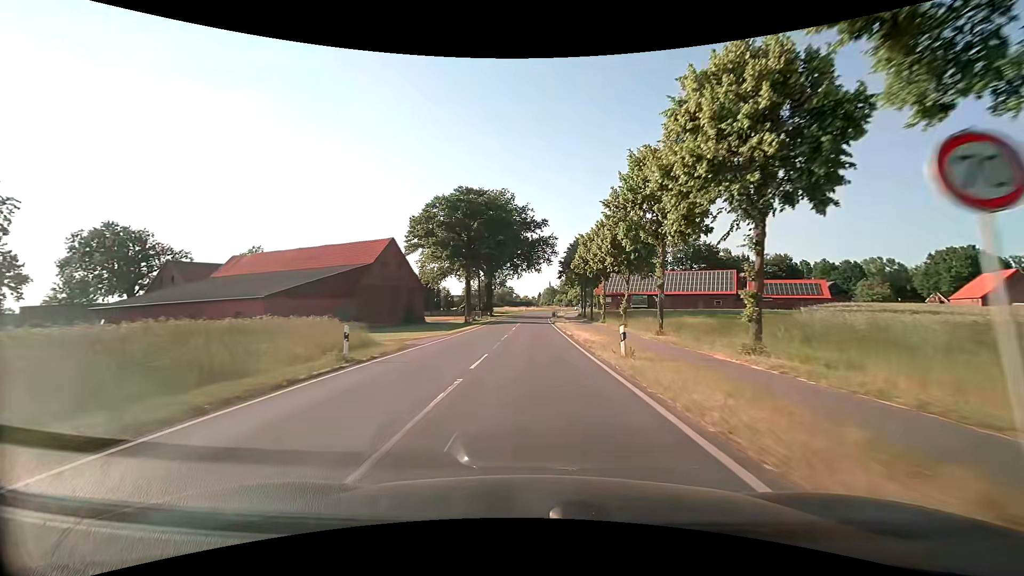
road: secondary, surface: asphalt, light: Day
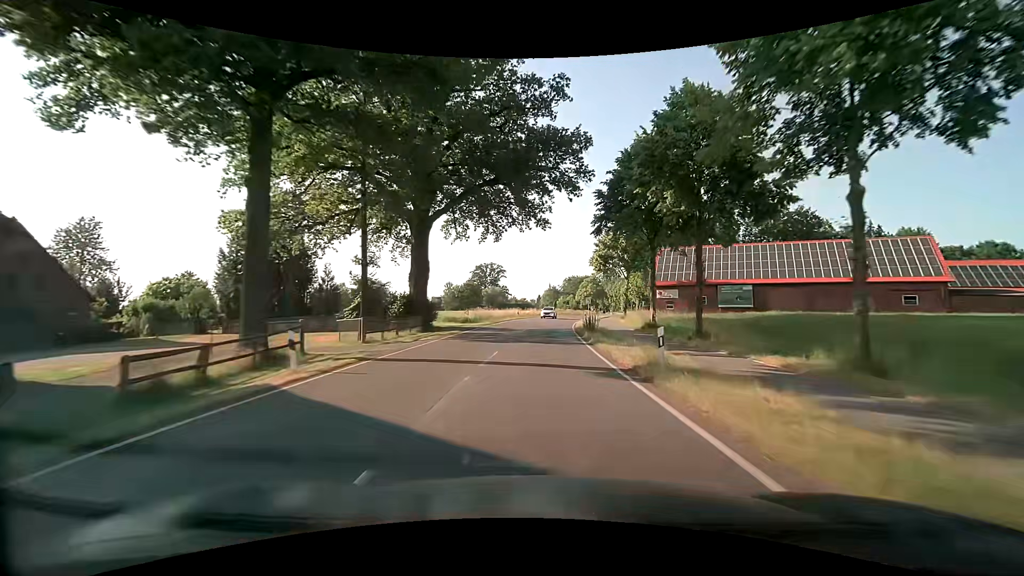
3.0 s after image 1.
(-0.3, +53.5) m; 0°
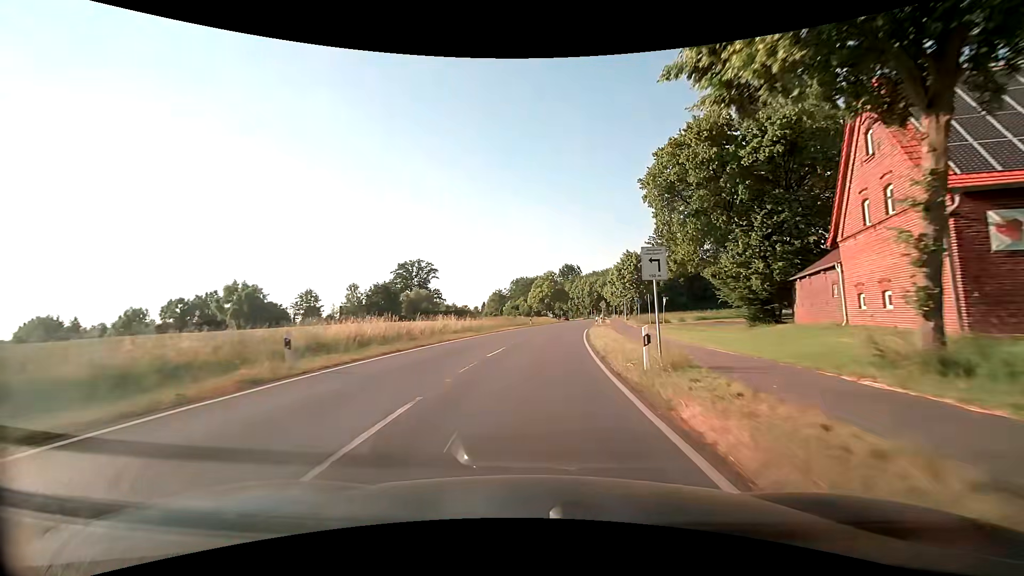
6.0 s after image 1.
(+2.4, +51.8) m; +6°
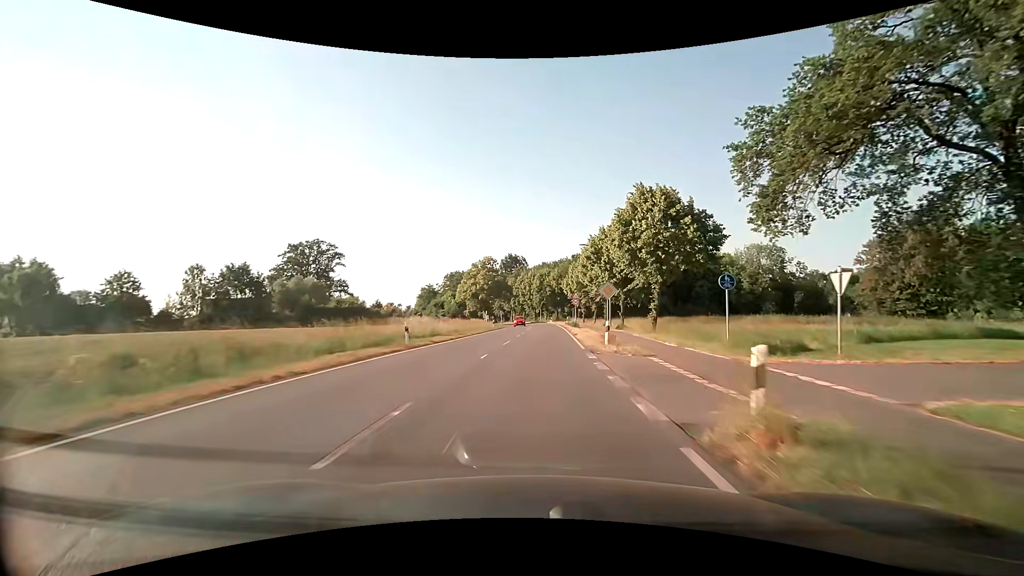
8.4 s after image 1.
(+2.3, +40.2) m; +7°
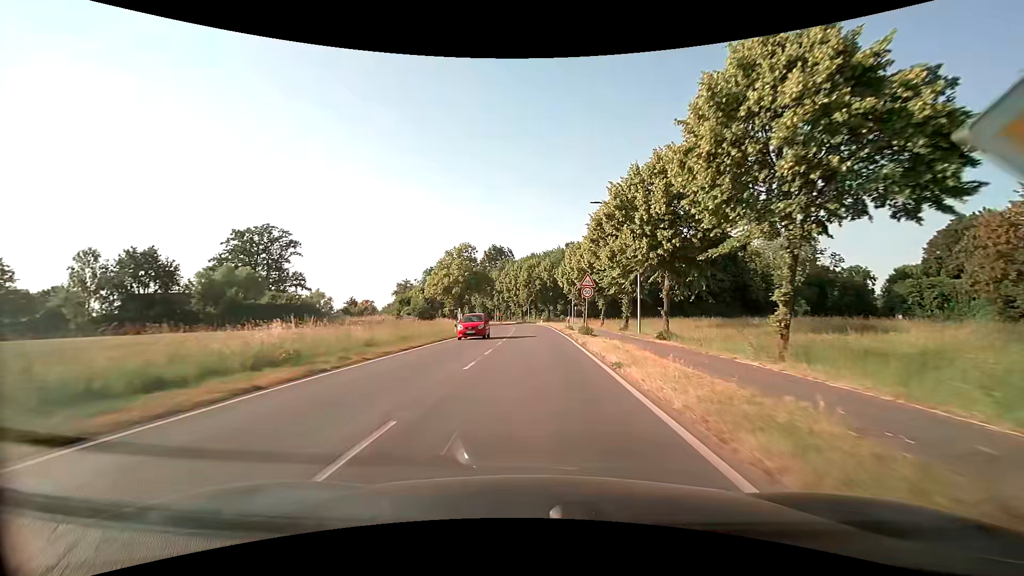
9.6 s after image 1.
(+0.2, +19.6) m; +1°
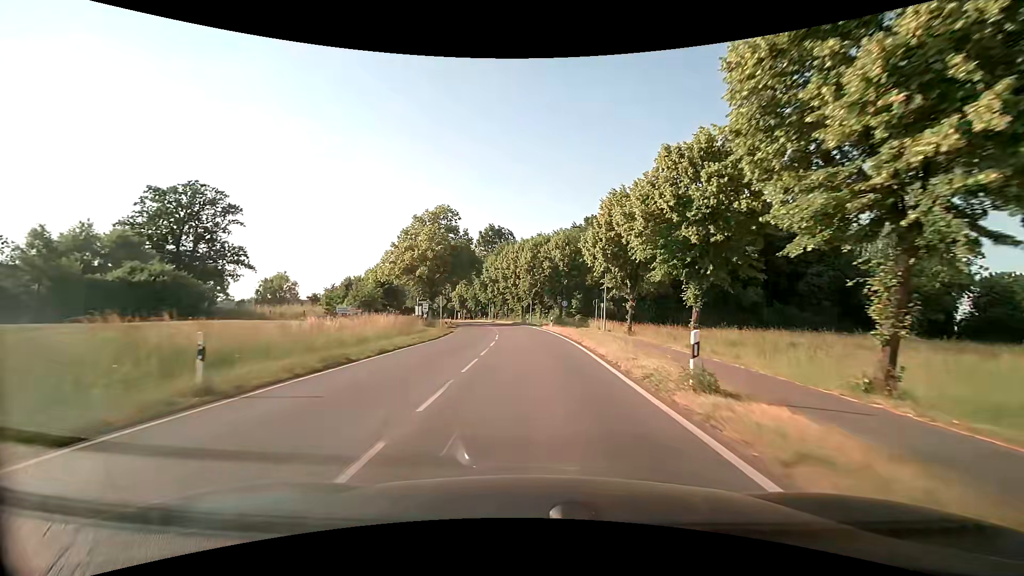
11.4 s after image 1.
(-0.1, +28.5) m; 0°
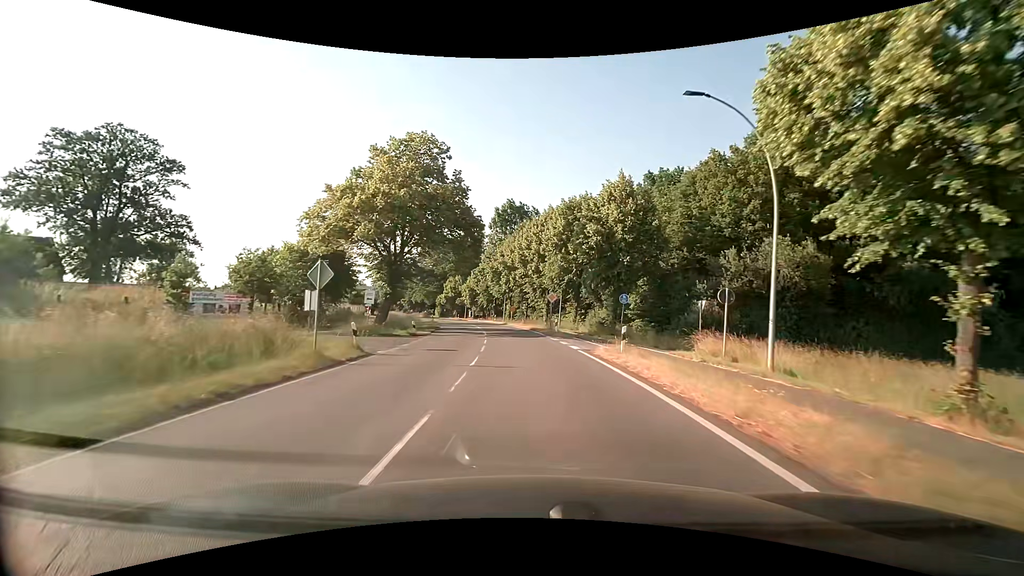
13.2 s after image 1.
(-0.7, +25.6) m; -3°
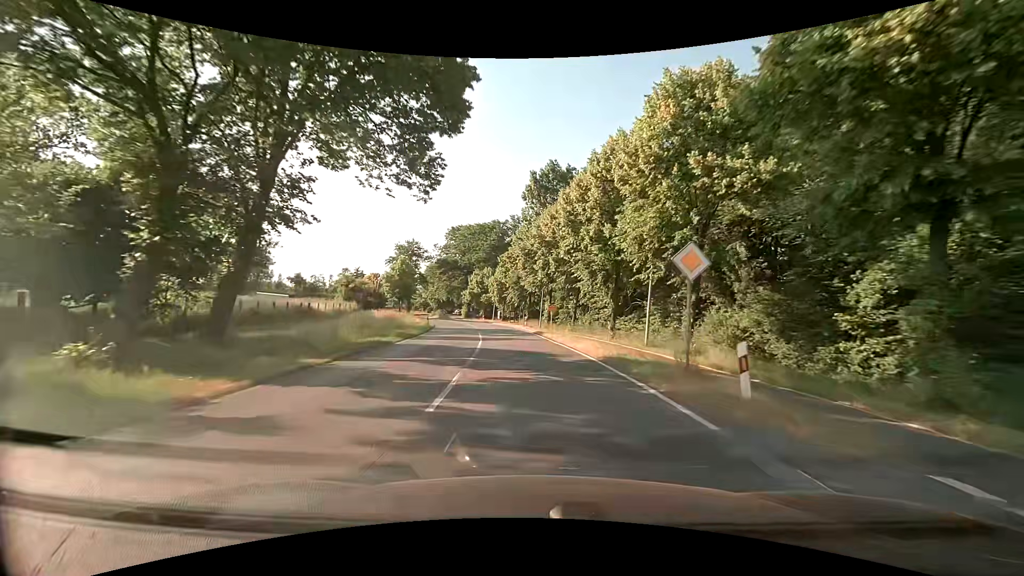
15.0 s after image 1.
(-0.9, +24.9) m; -4°
(0, +10) (-1, +20) (-2, +30) (-3, +40) (-4, +50) (-6, +60) (-8, +69) (-10, +79) (-13, +89) (-15, +99) m
